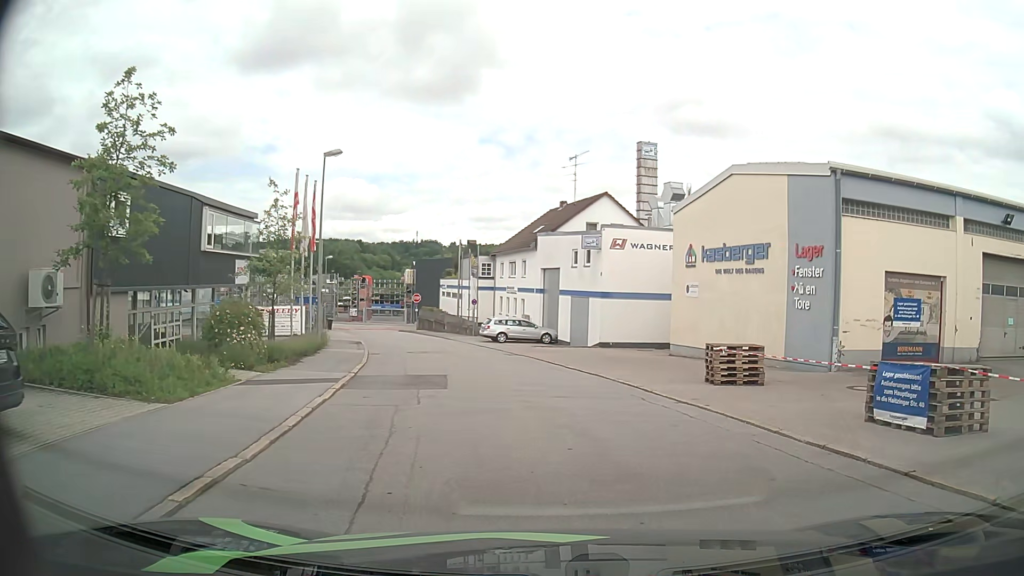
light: Day
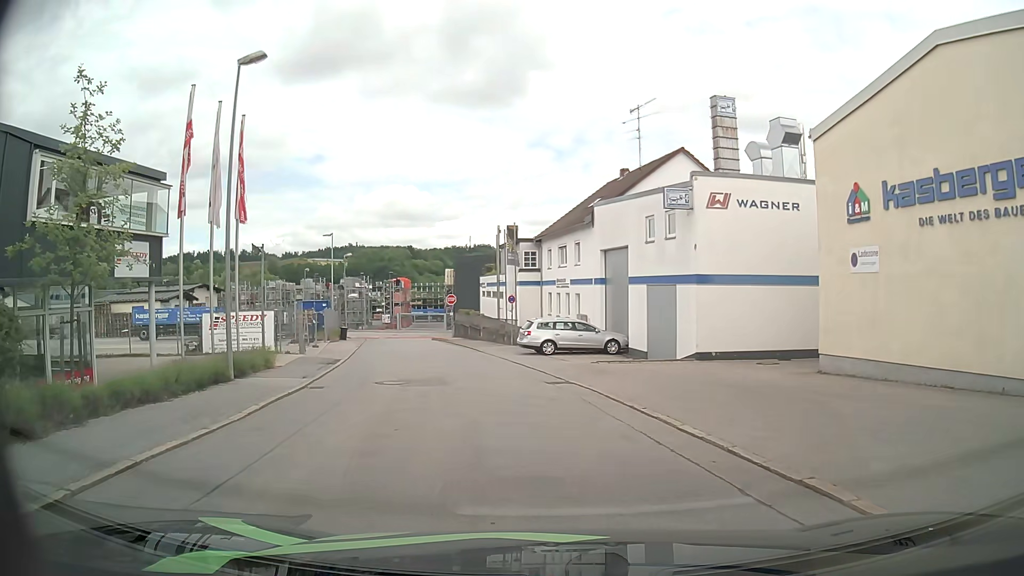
(-0.2, +12.1) m; -4°
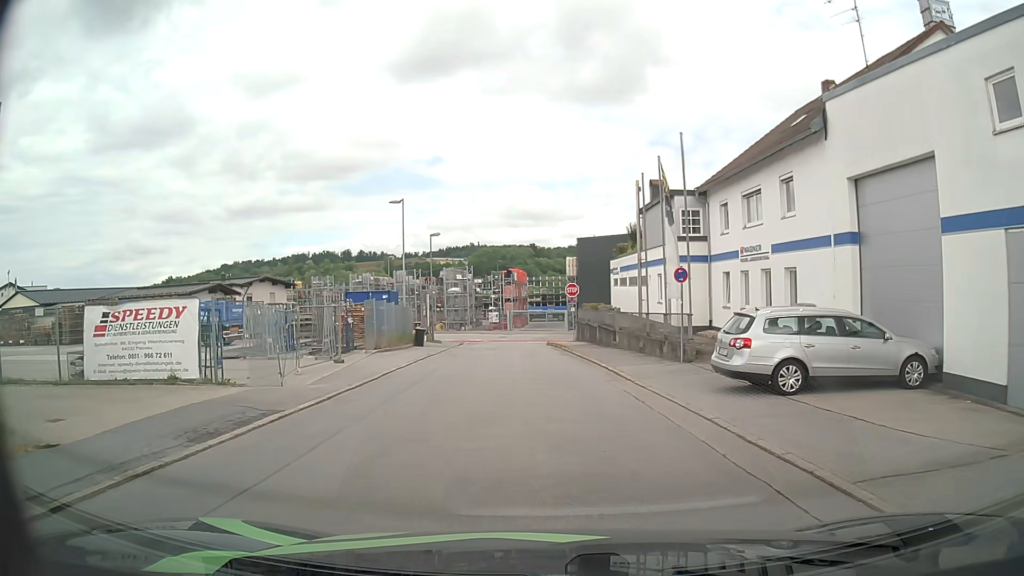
(-1.8, +16.0) m; -12°
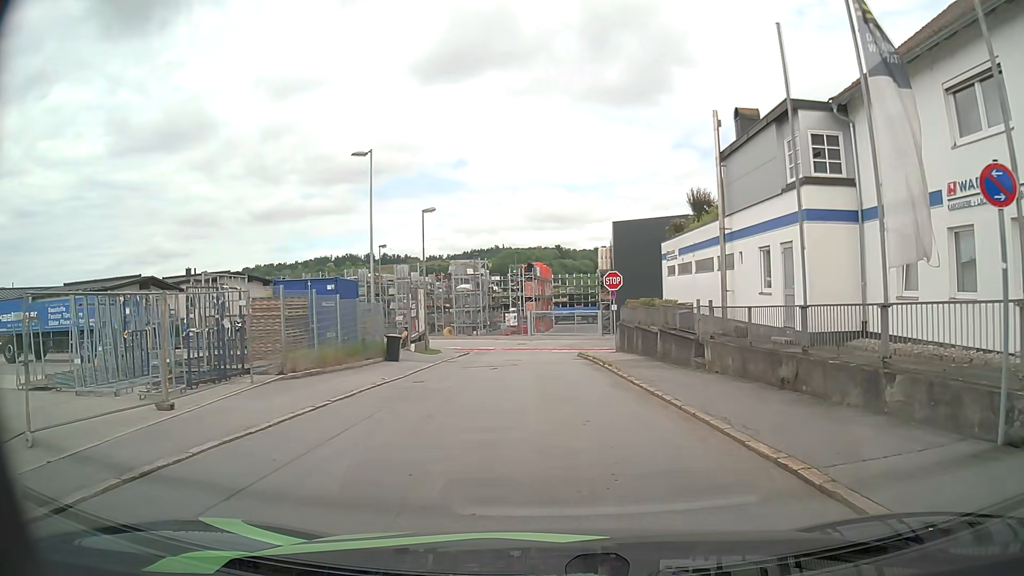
(-0.1, +12.7) m; -1°
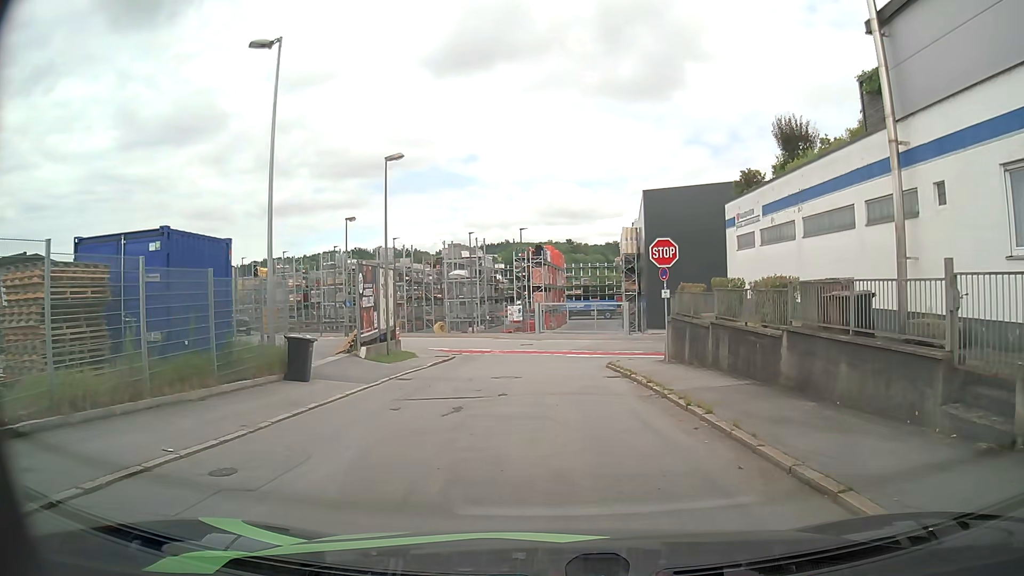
(-0.2, +11.6) m; -2°
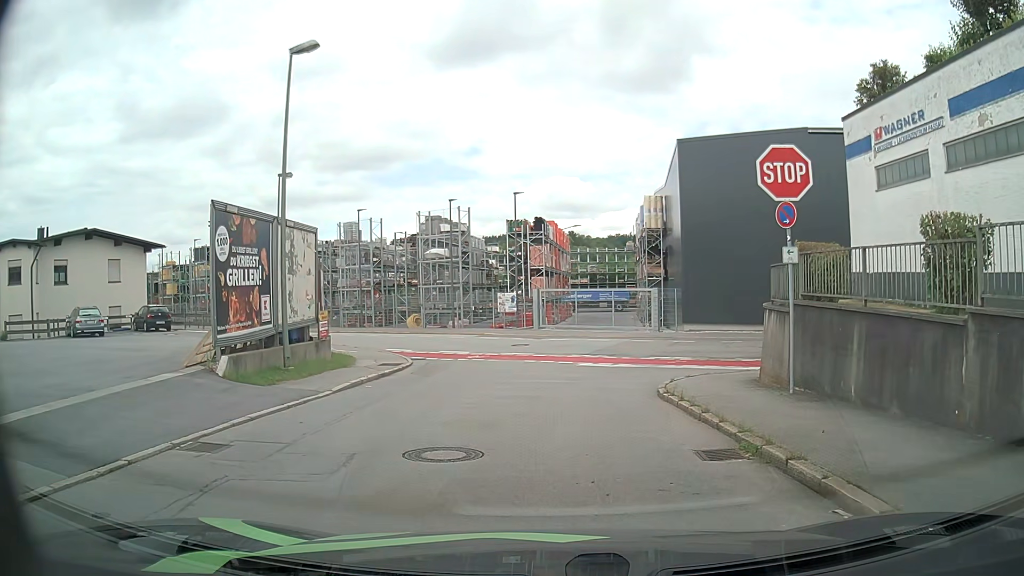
(+0.1, +11.0) m; +1°
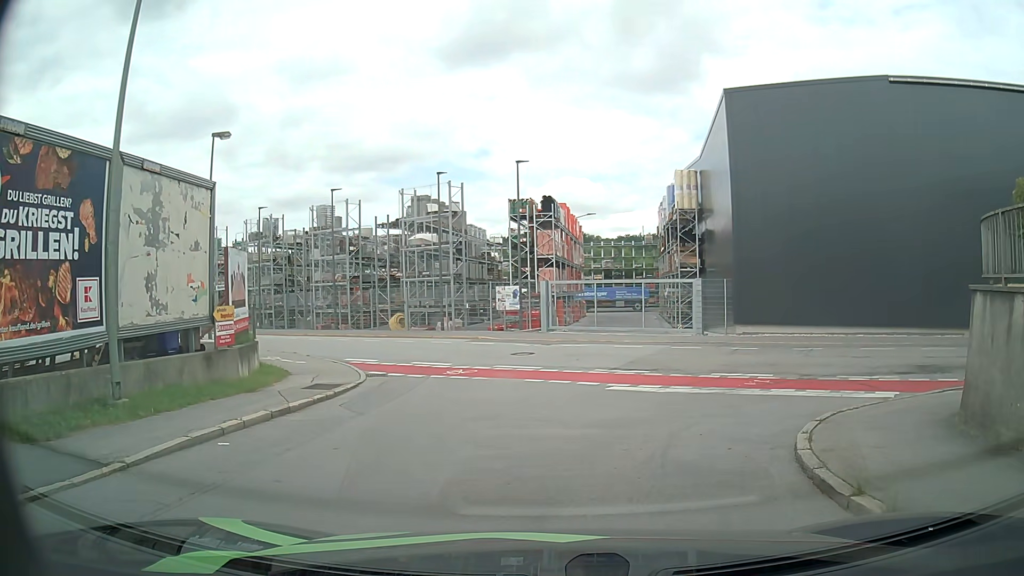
(-0.2, +7.6) m; -2°
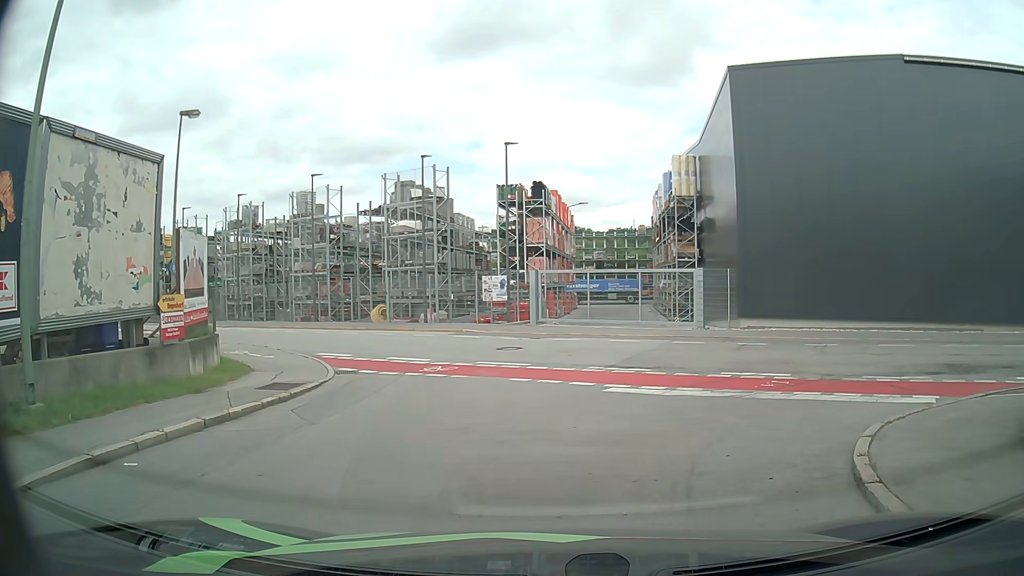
(0.0, +1.8) m; +2°
